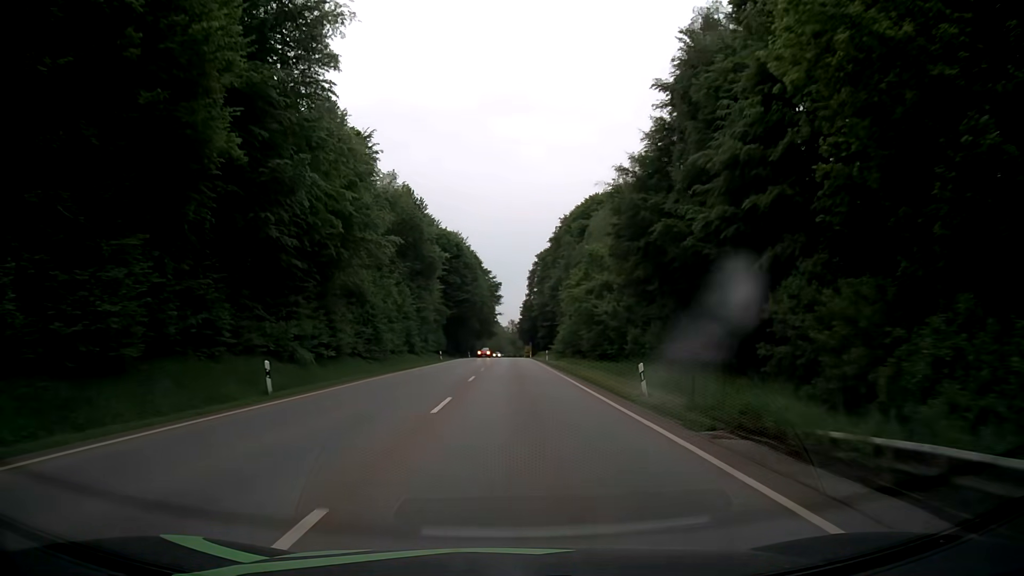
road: secondary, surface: asphalt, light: Day
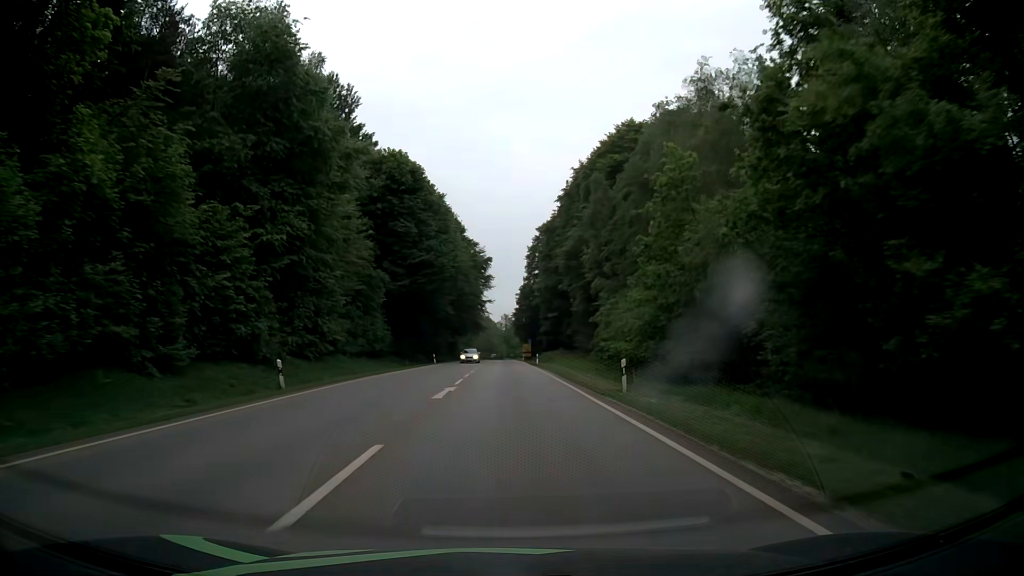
(+0.3, +44.7) m; +1°
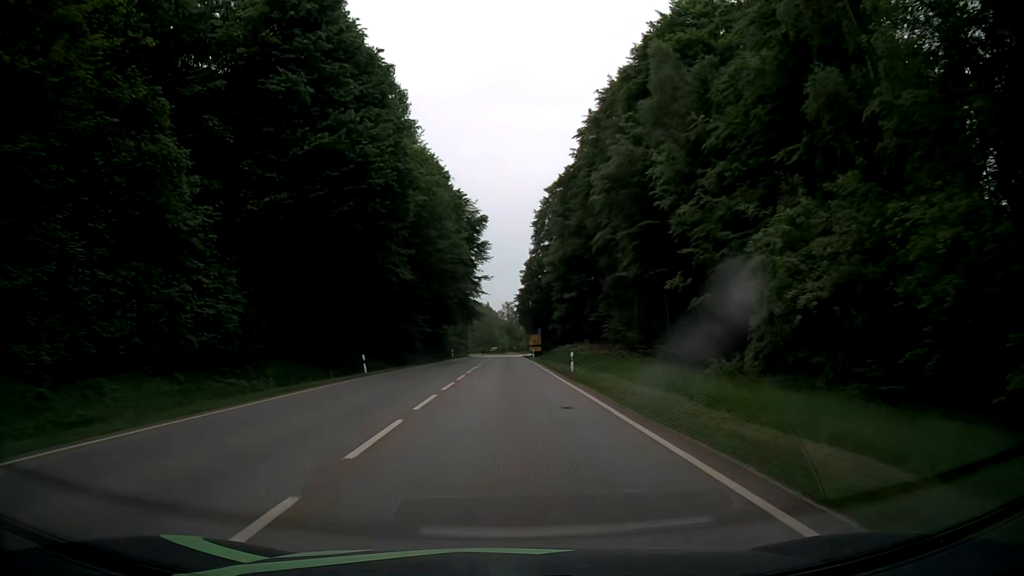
(-0.1, +33.4) m; 0°
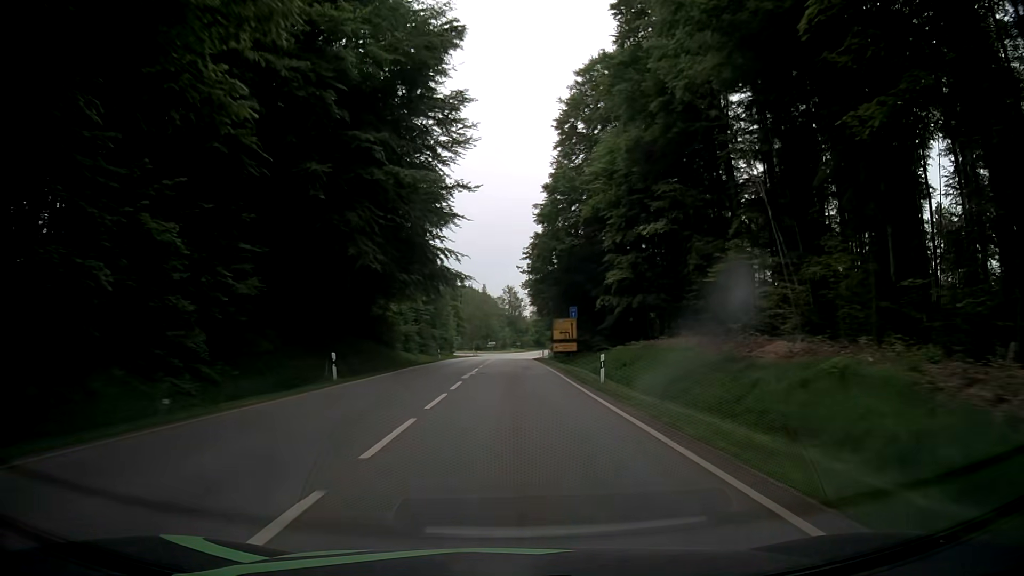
(-0.3, +54.3) m; 0°
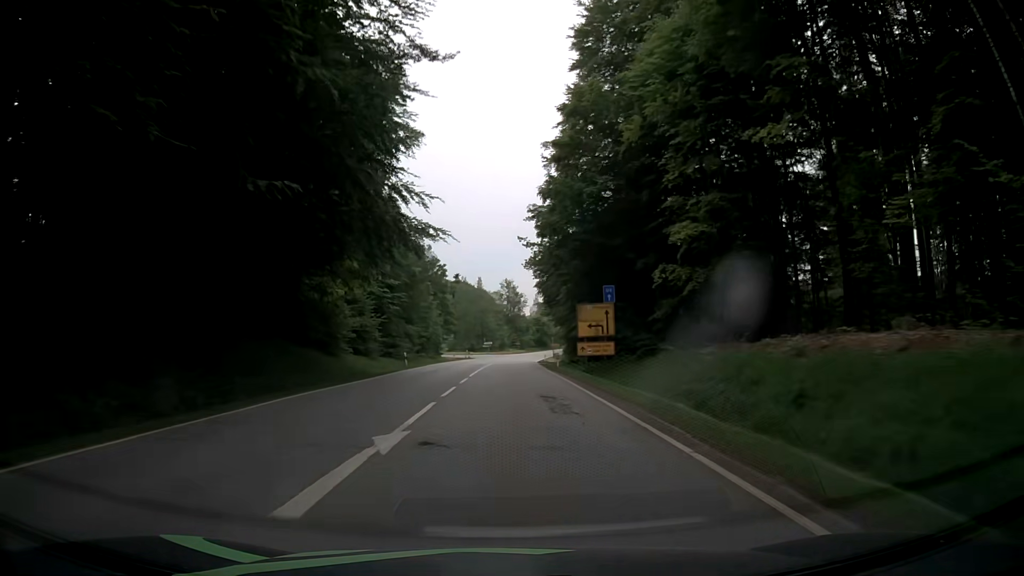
(0.0, +20.7) m; 0°
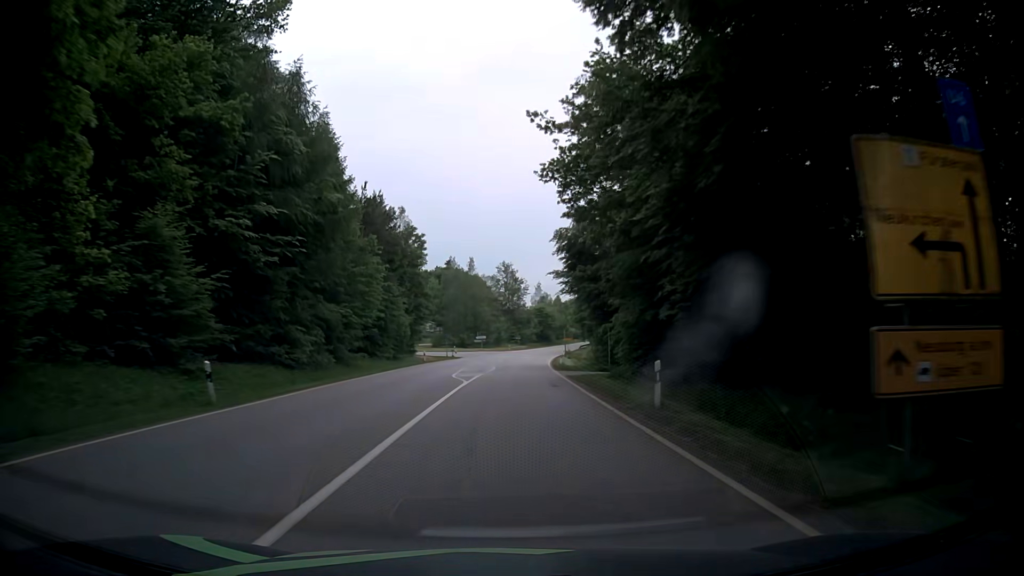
(-0.1, +29.7) m; +1°
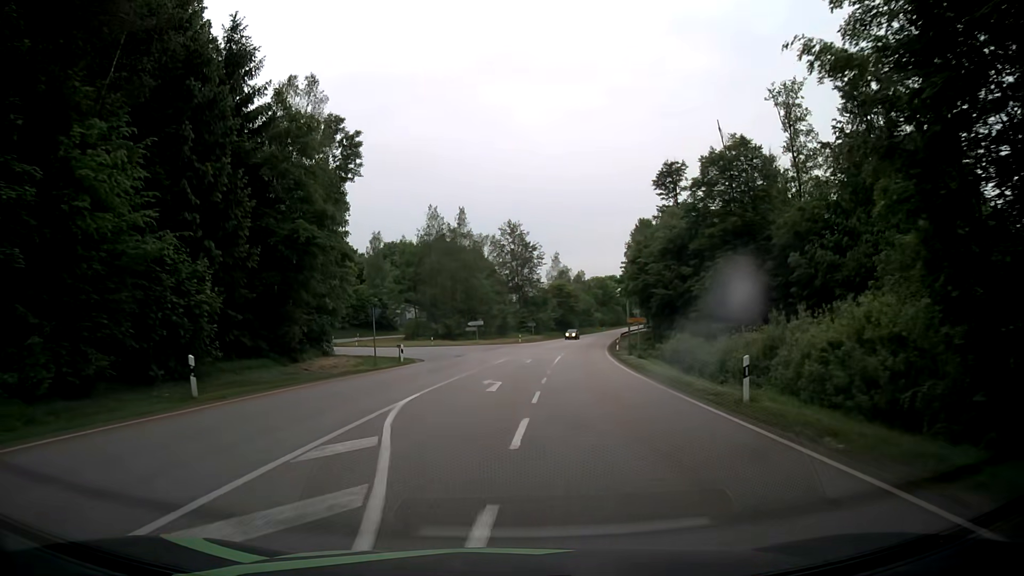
(-0.5, +45.3) m; -1°
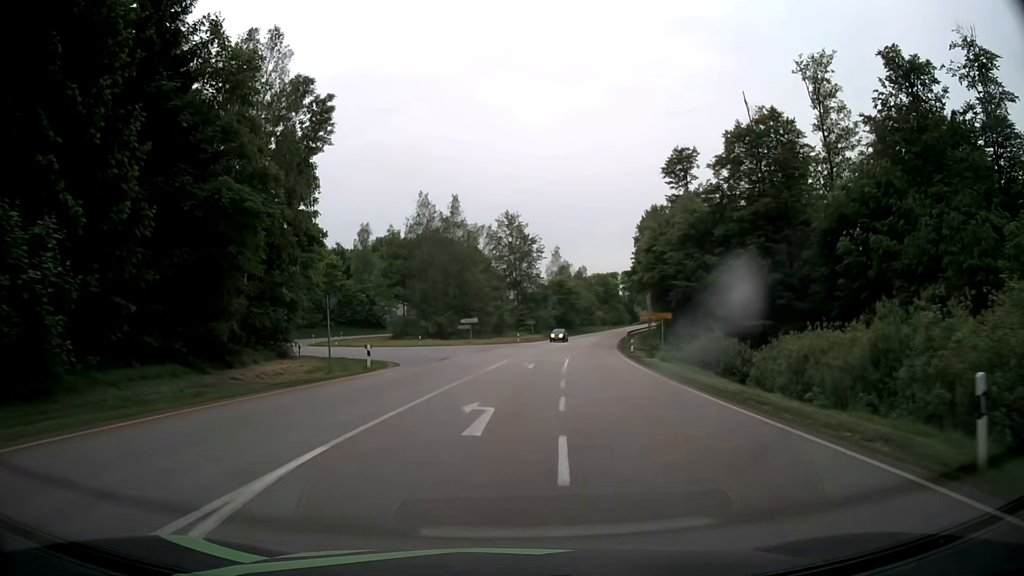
(0.0, +8.0) m; +1°
(0, +10) (0, +20) (+1, +30) (+1, +40) (-1, +50) (-7, +57) (-16, +63) (-23, +70) (-26, +79) (-24, +89) m
